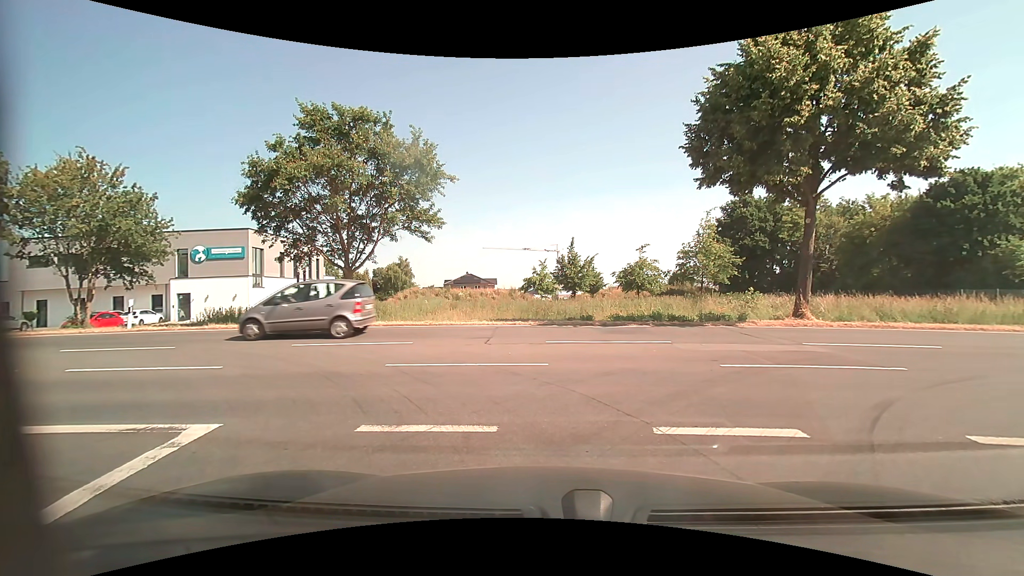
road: residential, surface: asphalt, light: Day
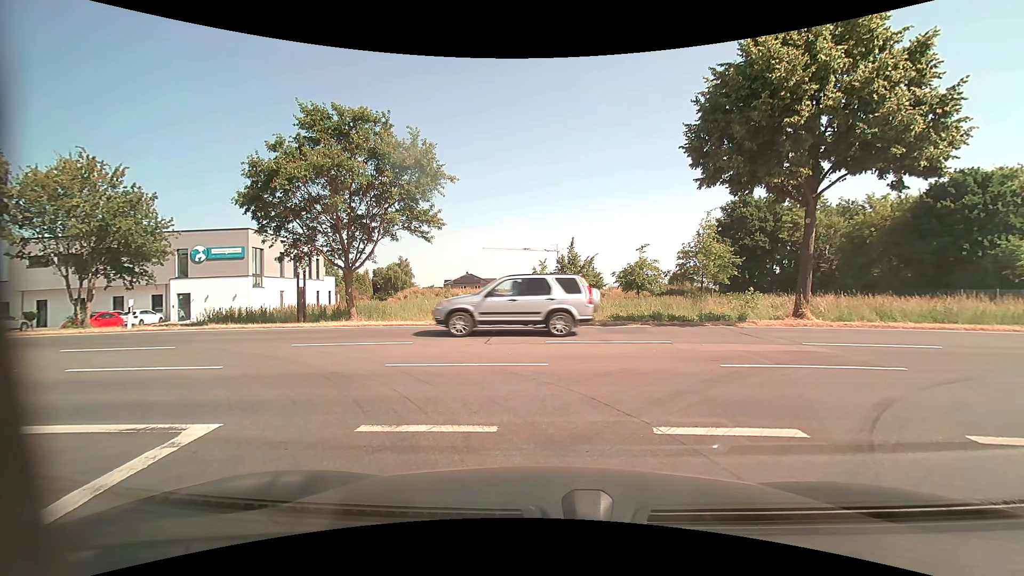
(0.0, 0.0) m; 0°
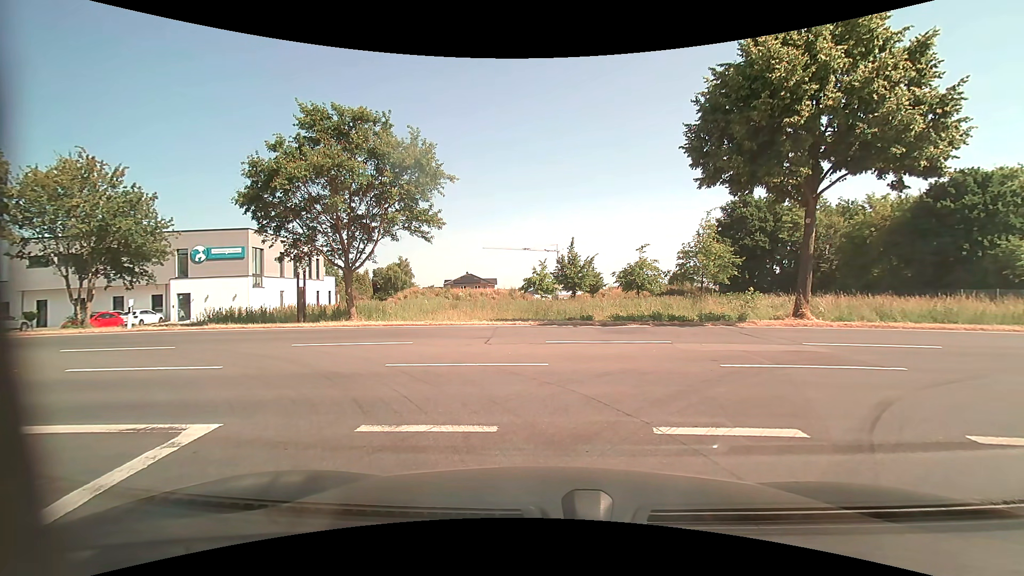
(0.0, 0.0) m; 0°
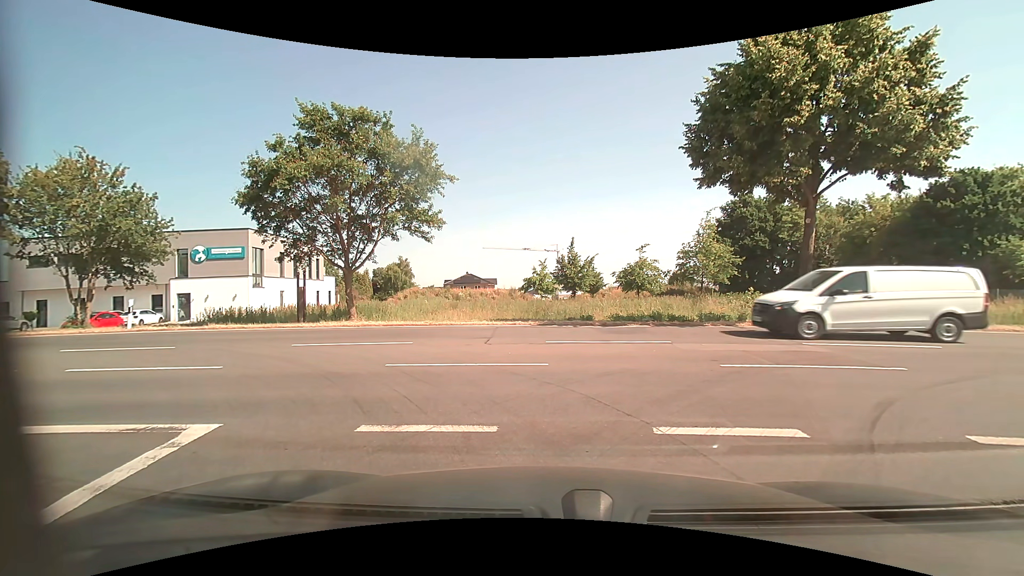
(0.0, 0.0) m; 0°
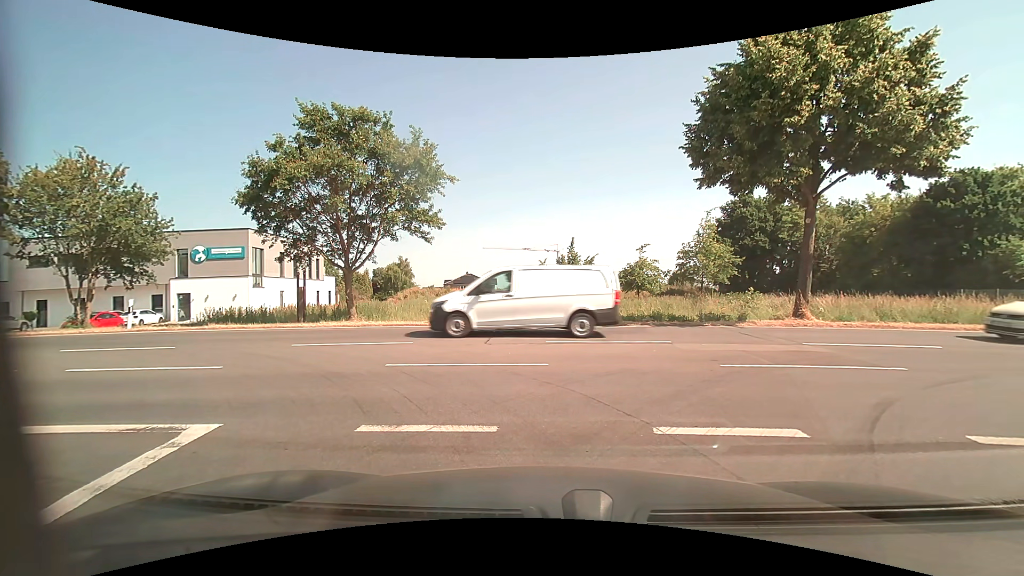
(0.0, 0.0) m; 0°
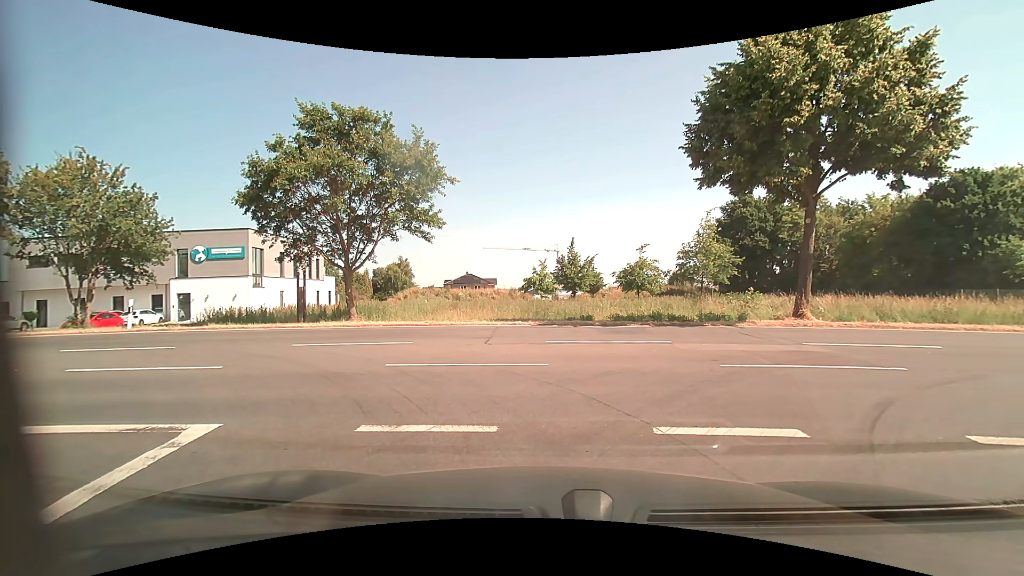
(0.0, 0.0) m; 0°
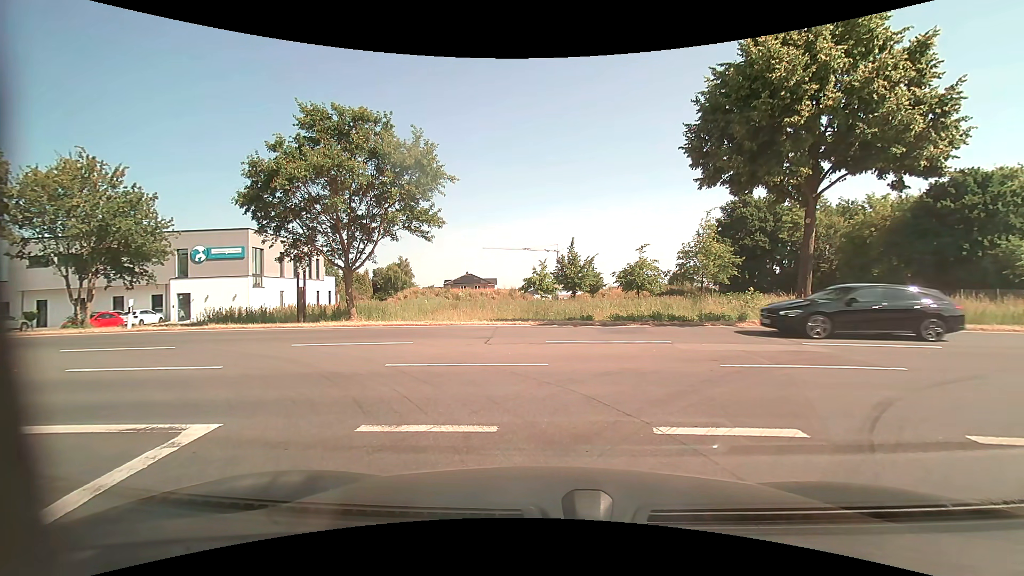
(0.0, 0.0) m; 0°
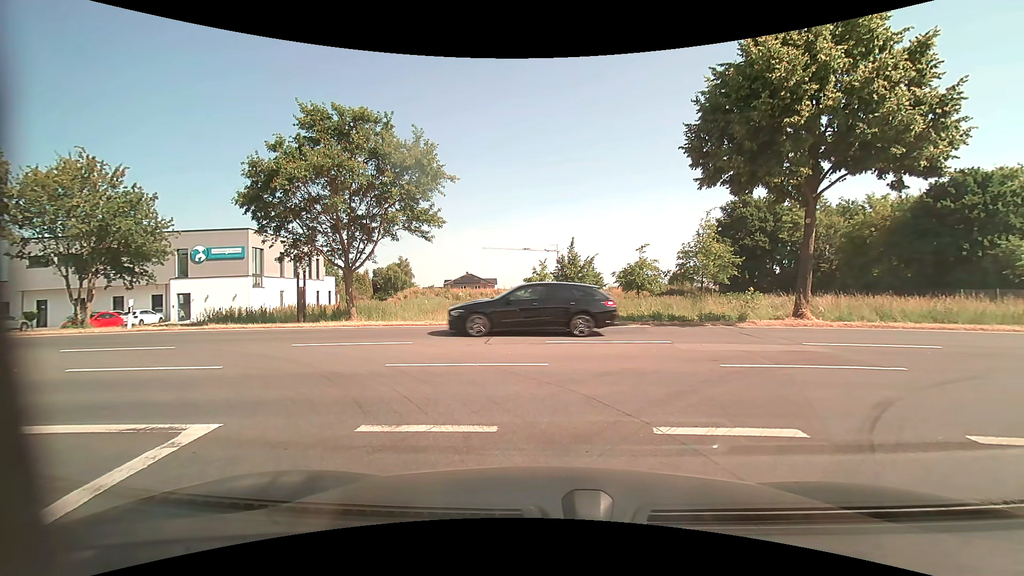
(0.0, 0.0) m; 0°
